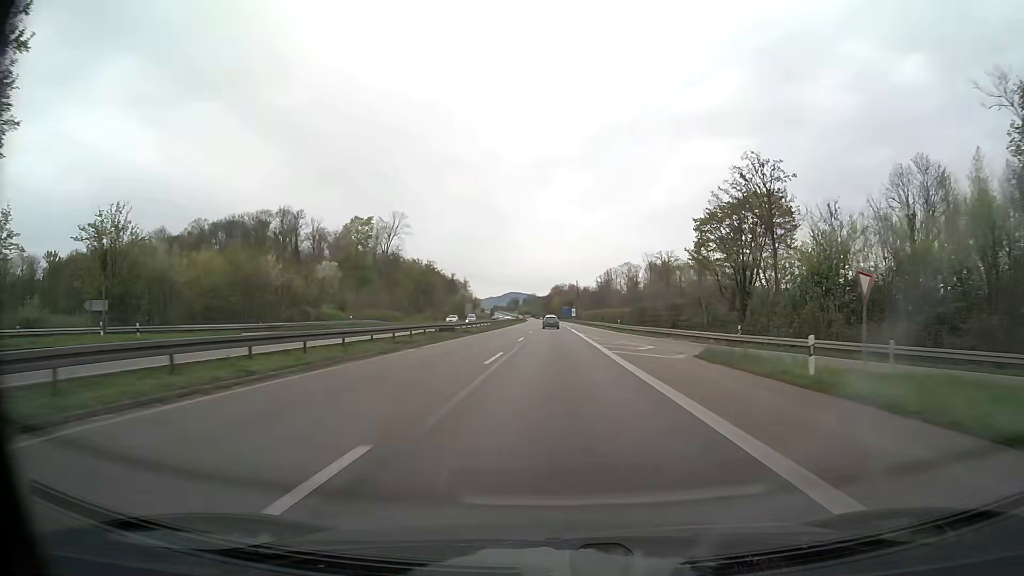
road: trunk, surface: asphalt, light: Day
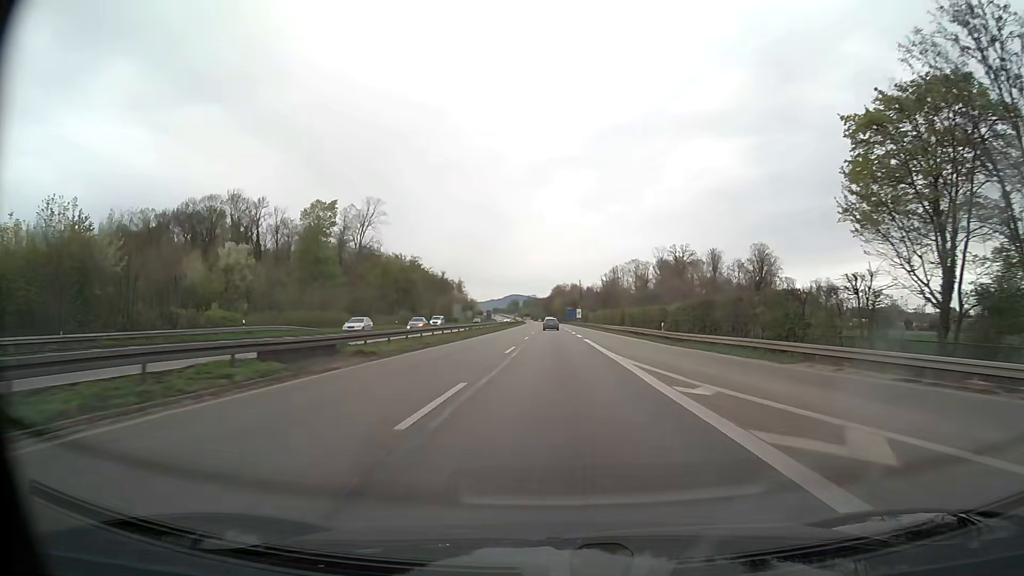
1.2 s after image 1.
(0.0, +29.4) m; 0°
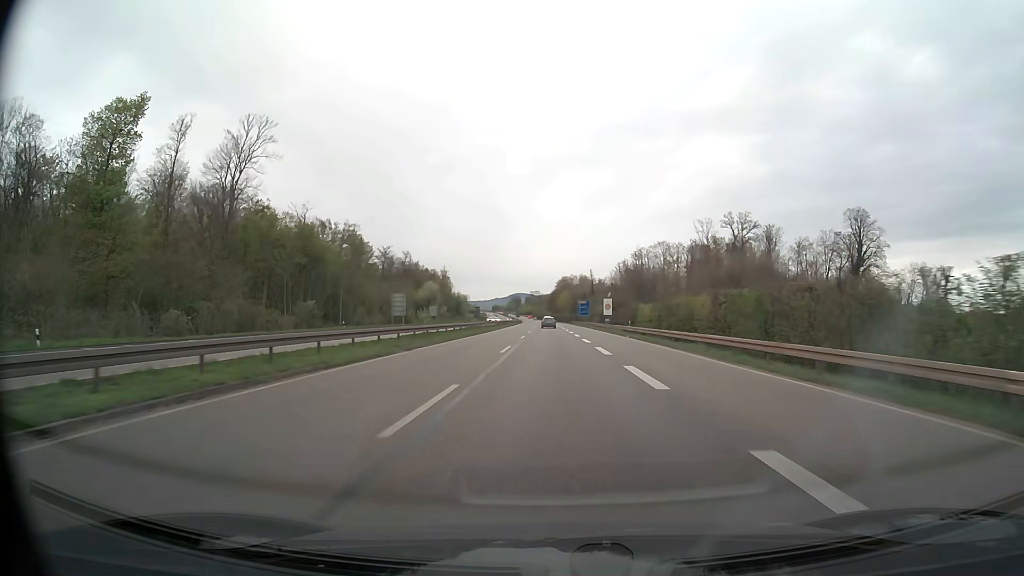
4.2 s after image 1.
(-0.1, +74.0) m; 0°
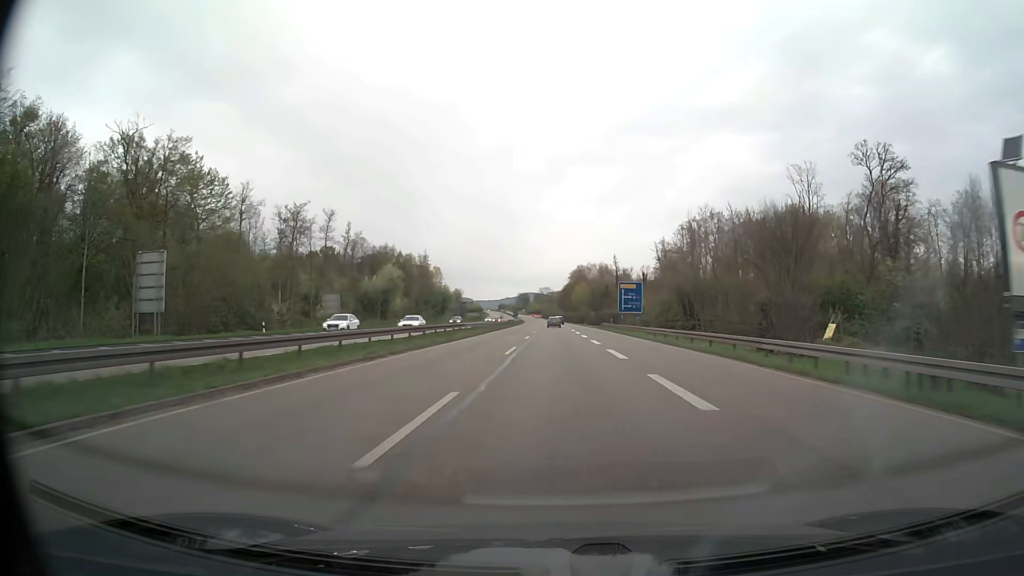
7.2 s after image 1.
(-0.7, +74.9) m; -1°
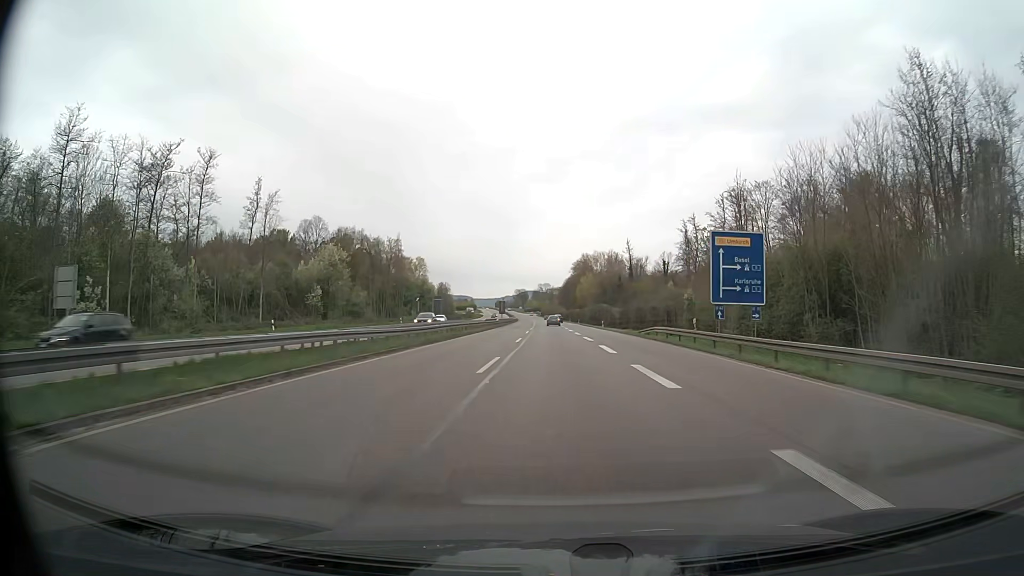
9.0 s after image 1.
(-0.1, +45.2) m; 0°
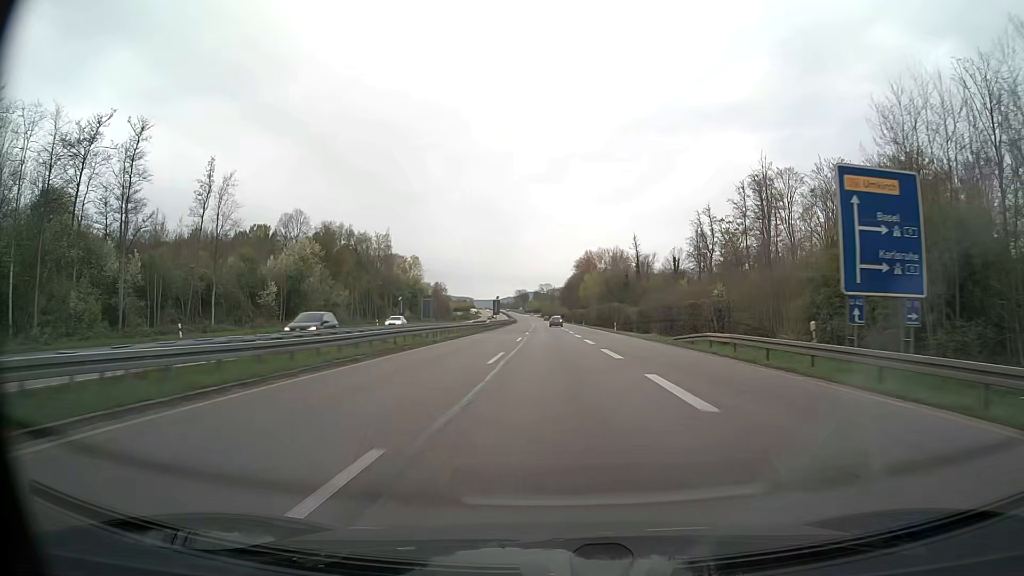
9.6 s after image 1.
(0.0, +15.1) m; 0°
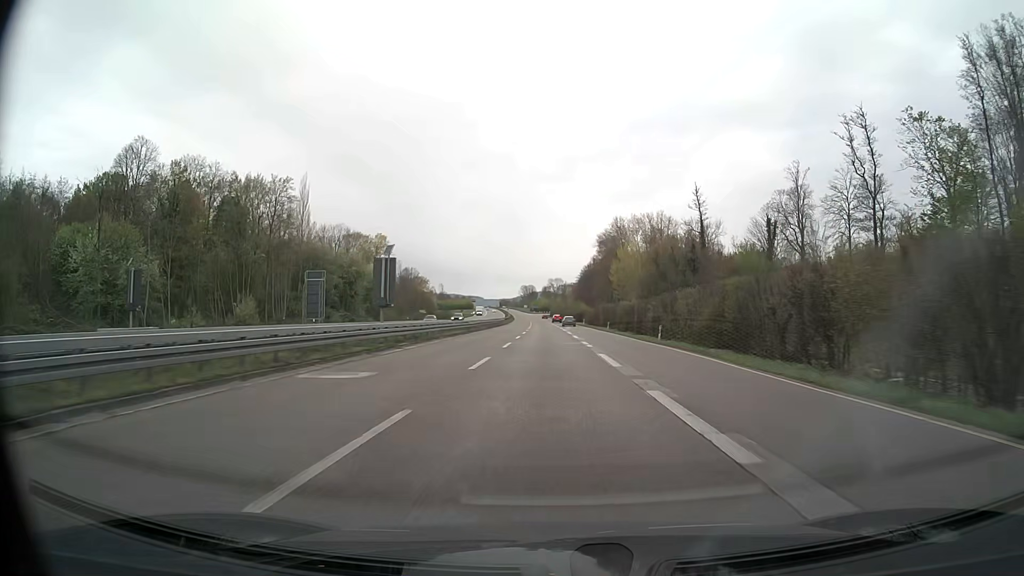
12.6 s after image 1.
(-0.5, +75.2) m; -1°
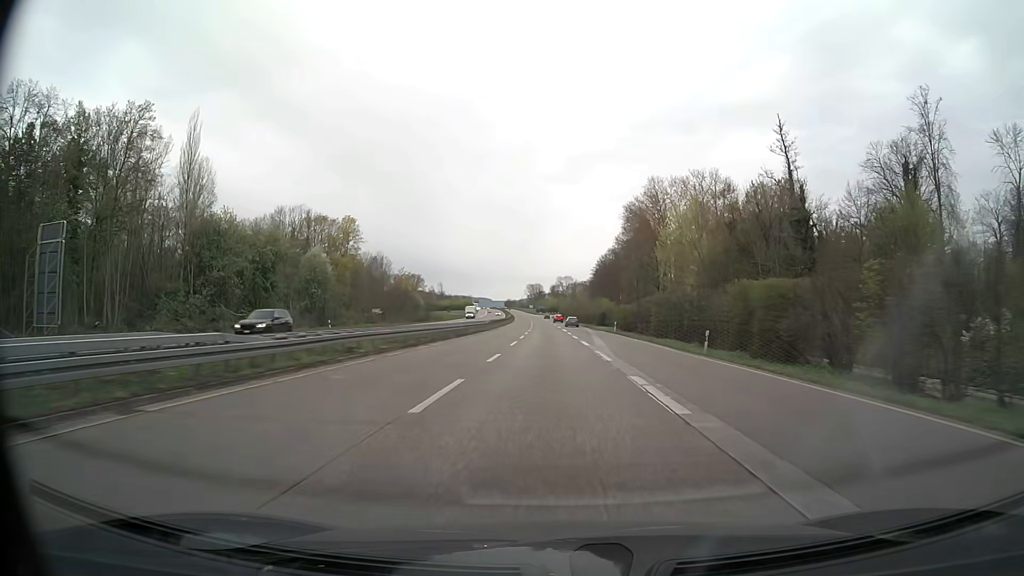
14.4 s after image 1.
(-0.3, +44.4) m; -1°
(0, +10) (0, +20) (0, +30) (0, +40) (0, +50) (0, +60) (-1, +70) (-1, +80) (-1, +90) (-1, +100) m
